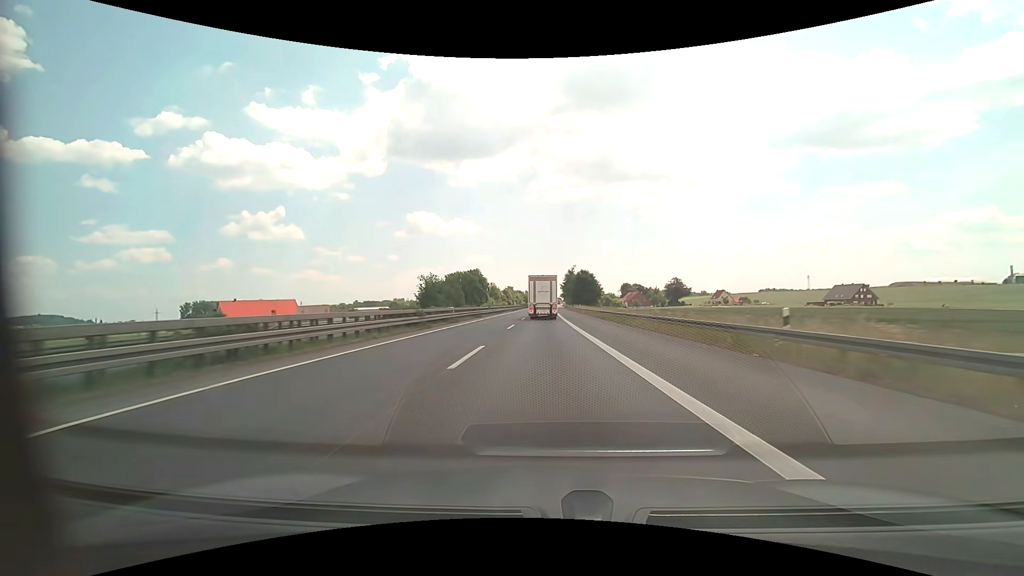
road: motorway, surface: asphalt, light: Day
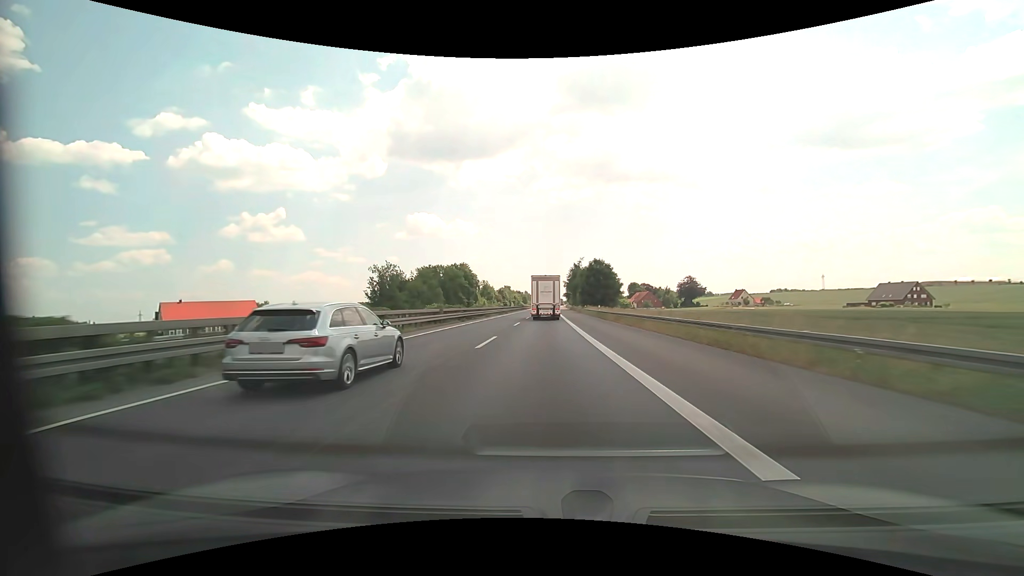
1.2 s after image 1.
(0.0, +30.8) m; 0°
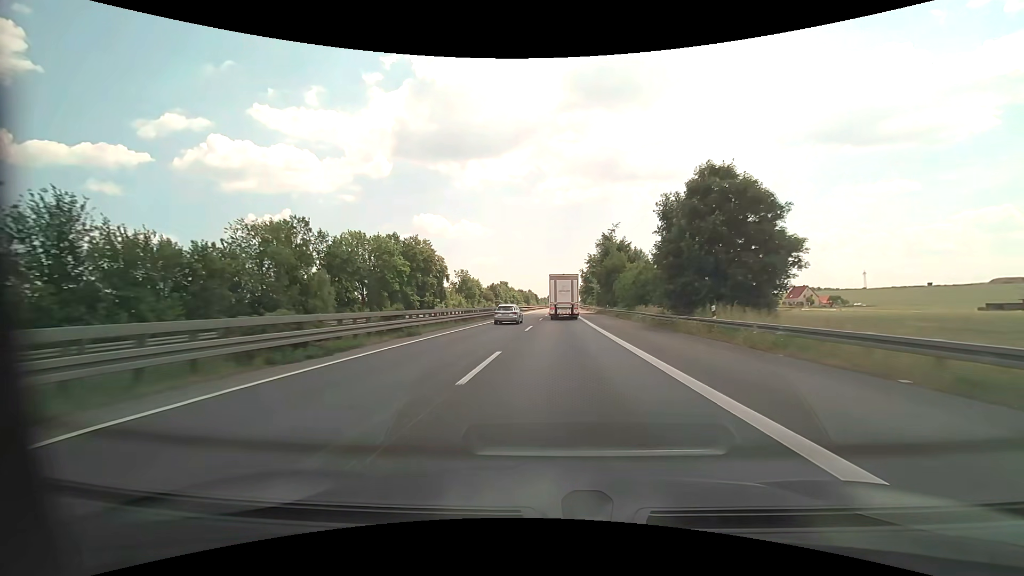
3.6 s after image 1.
(-0.3, +61.3) m; -1°
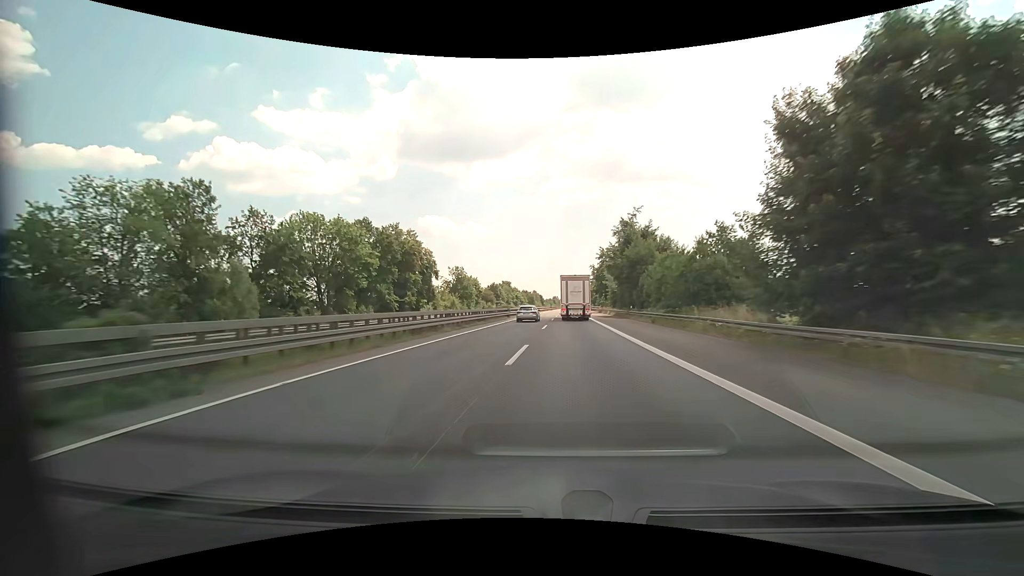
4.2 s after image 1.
(-0.1, +15.3) m; -1°
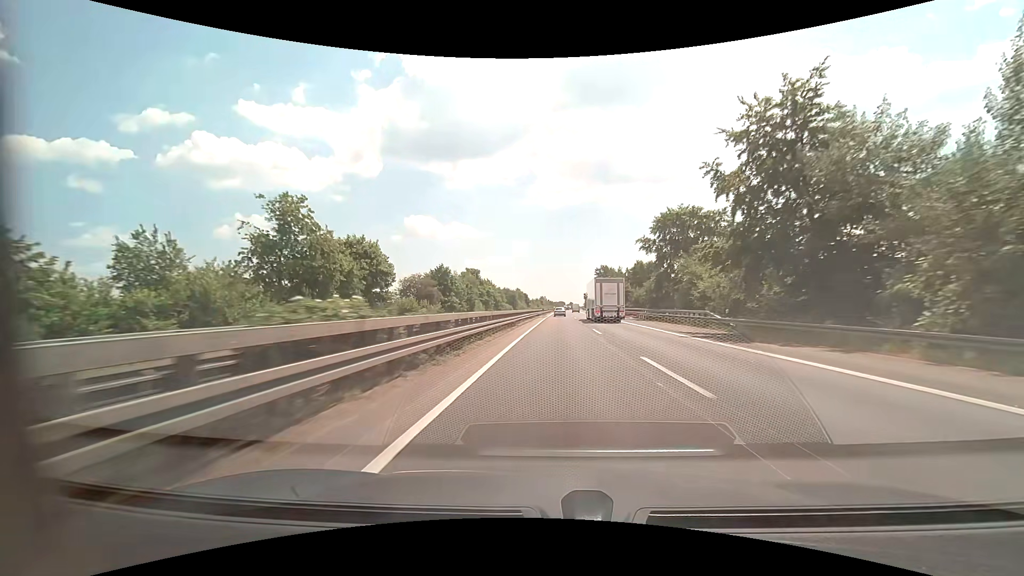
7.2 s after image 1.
(-0.5, +75.7) m; +2°
(0, +10) (0, +20) (0, +30) (+1, +40) (+1, +50) (+1, +60) (+2, +70) (+2, +80) (+2, +90) (+3, +100) m
